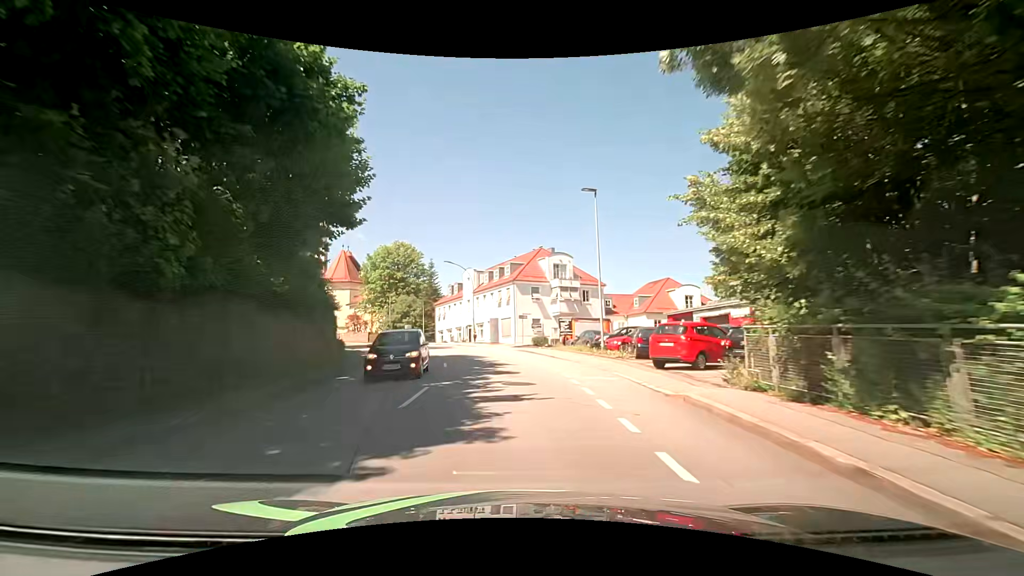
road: tertiary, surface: asphalt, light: Day
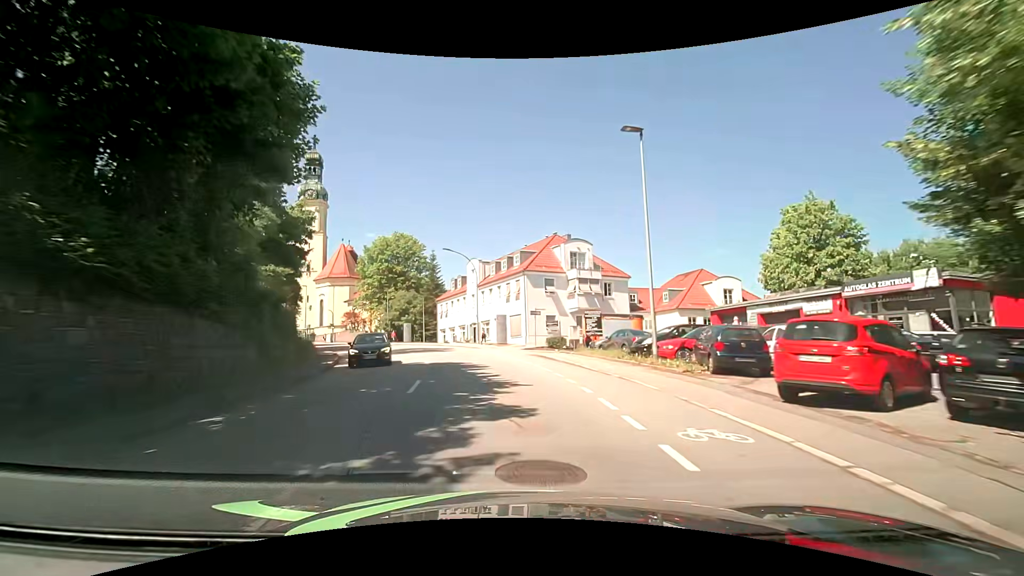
(0.0, +7.6) m; -1°
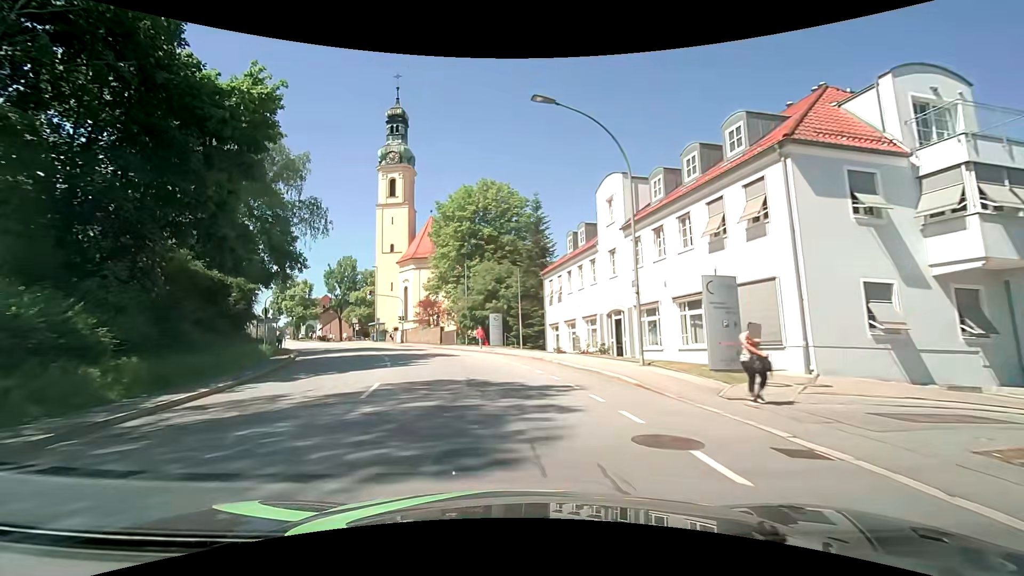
(-3.0, +29.3) m; -14°
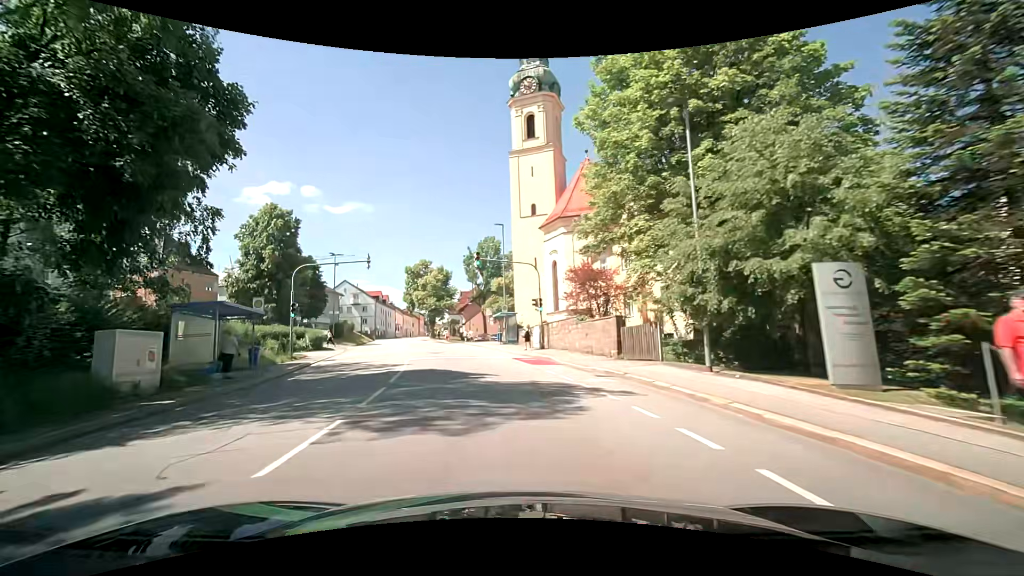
(-4.3, +28.3) m; -19°
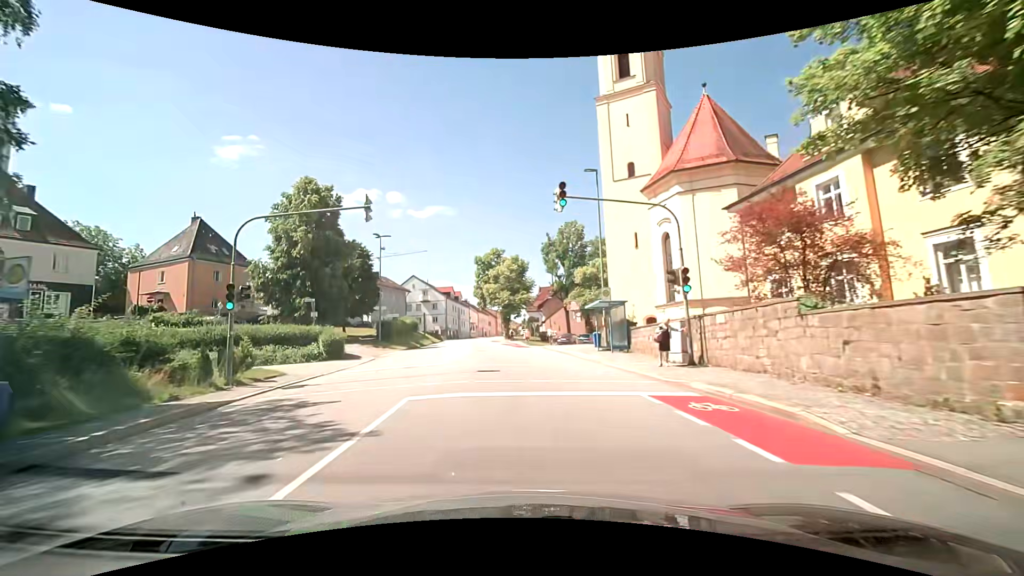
(-1.1, +14.2) m; -9°
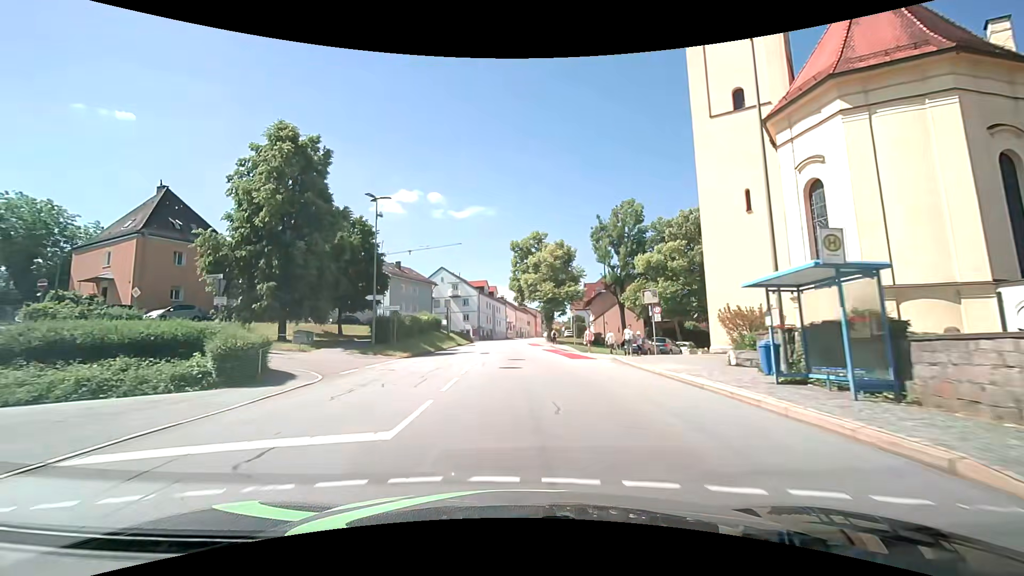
(-0.8, +14.3) m; -5°
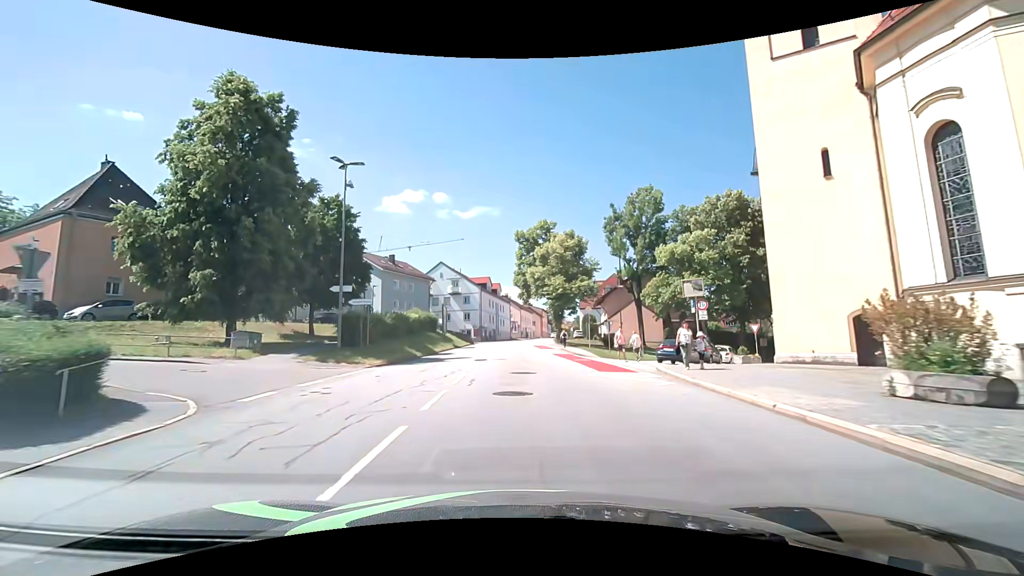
(0.0, +7.2) m; 0°
(0, +10) (0, +20) (0, +30) (-1, +40) (-1, +50) (0, +60) (0, +70) (+1, +80) (+2, +90) (+4, +100) m
